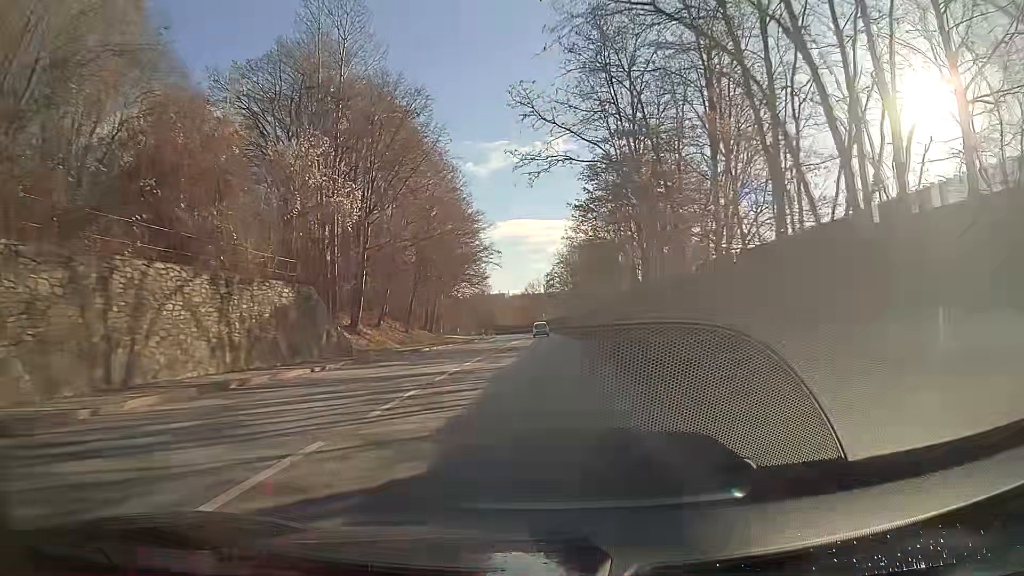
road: primary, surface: asphalt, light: Day
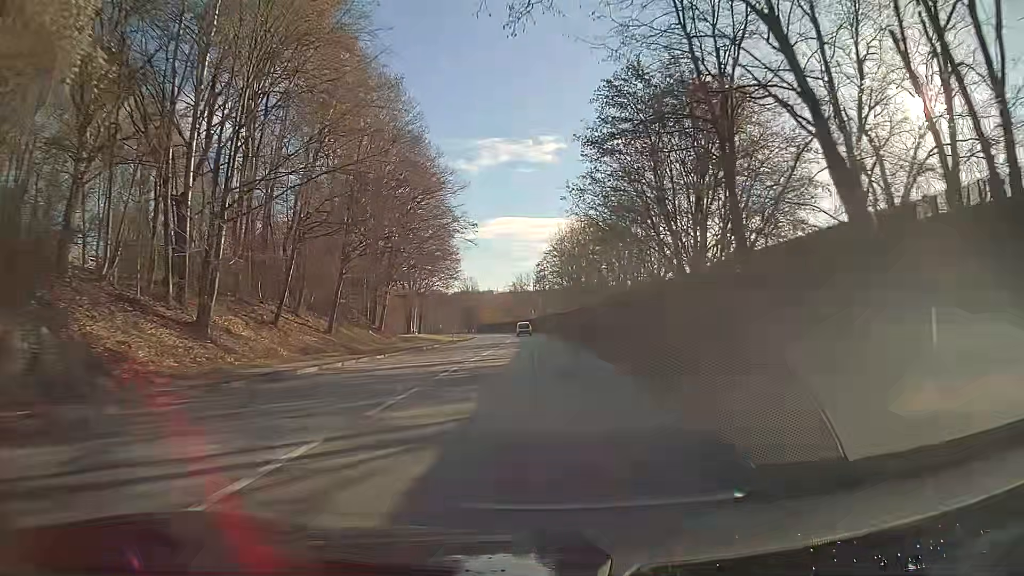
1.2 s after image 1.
(+0.2, +17.8) m; +1°
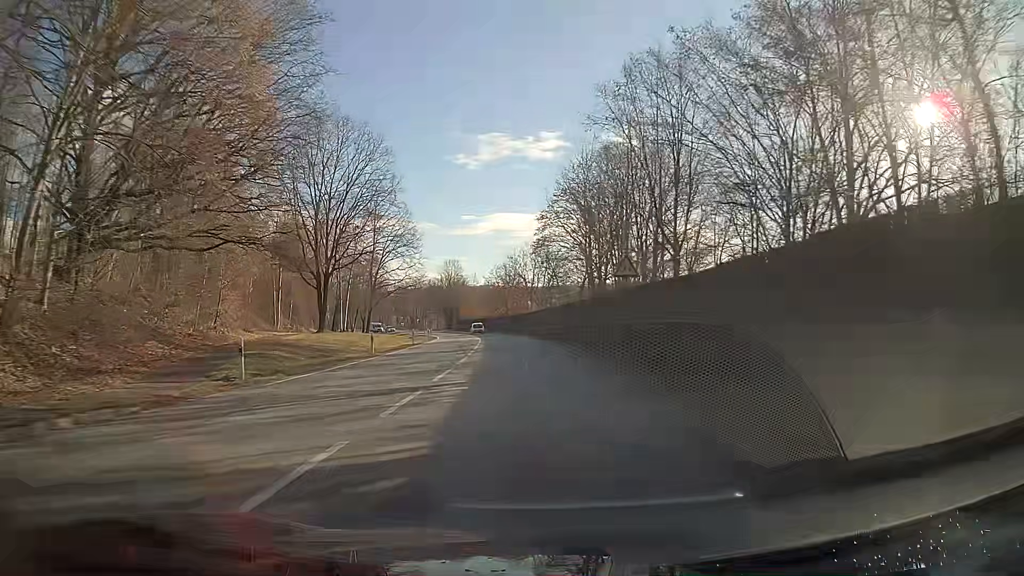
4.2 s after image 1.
(+0.2, +42.2) m; 0°
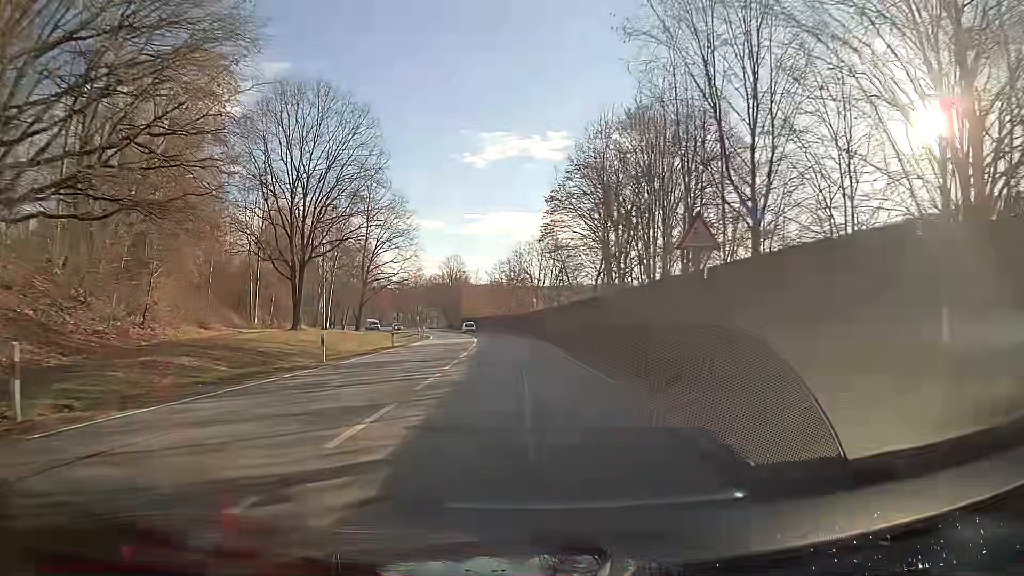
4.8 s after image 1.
(0.0, +8.5) m; -1°
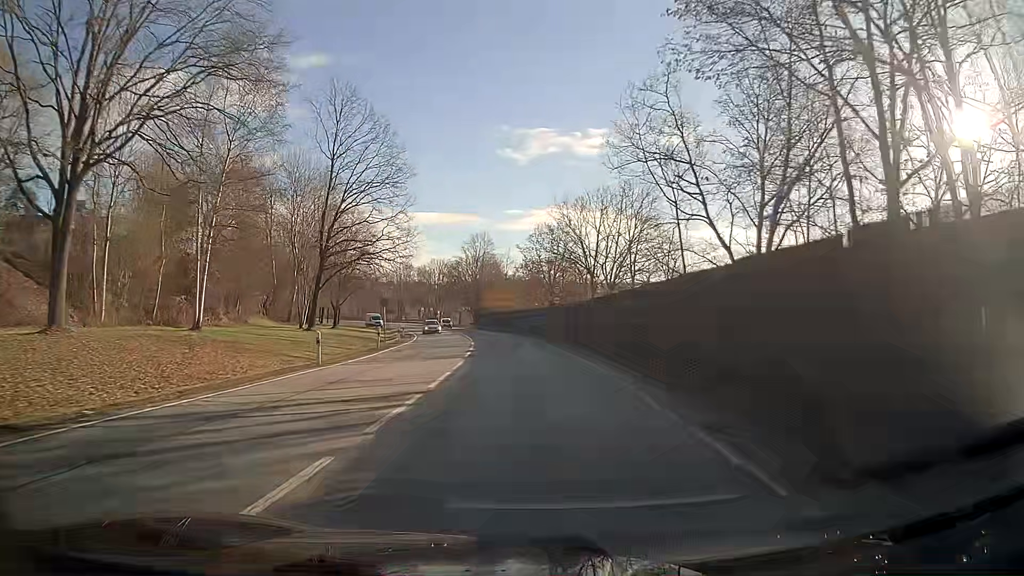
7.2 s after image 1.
(-1.2, +34.2) m; -4°
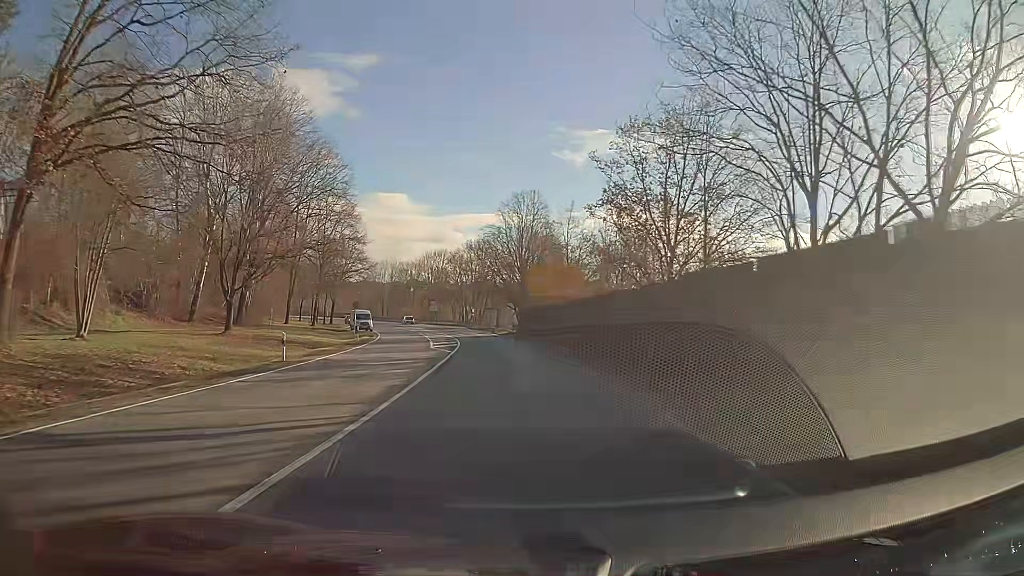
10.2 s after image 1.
(-1.6, +43.1) m; -5°
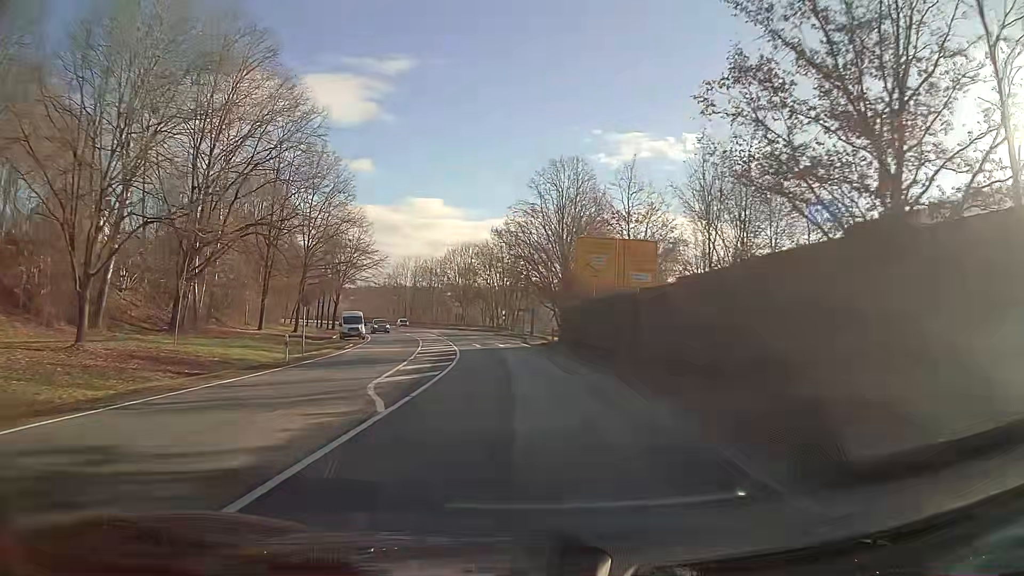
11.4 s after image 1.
(-0.6, +19.3) m; -3°
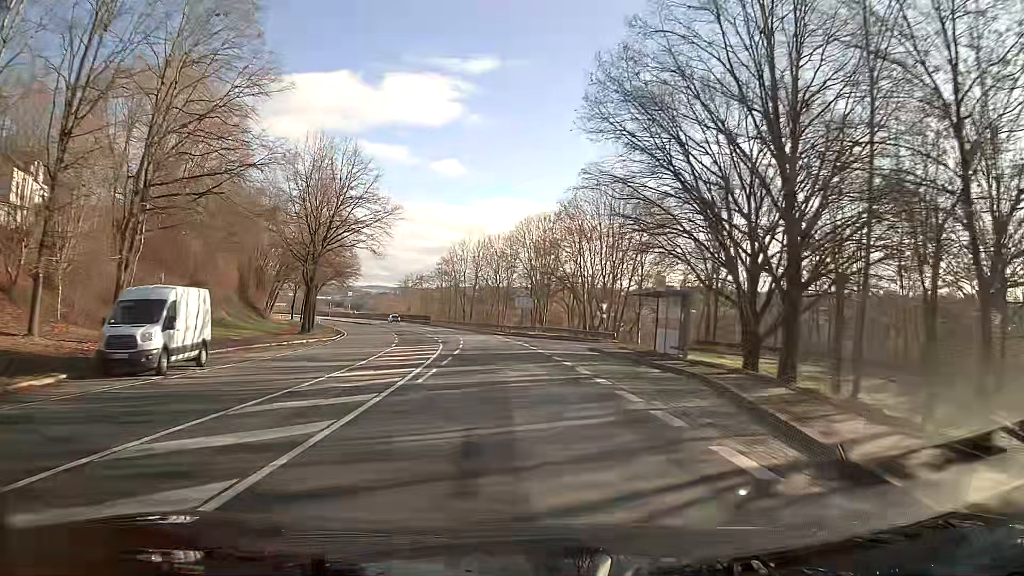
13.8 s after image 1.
(-2.7, +42.0) m; -8°
